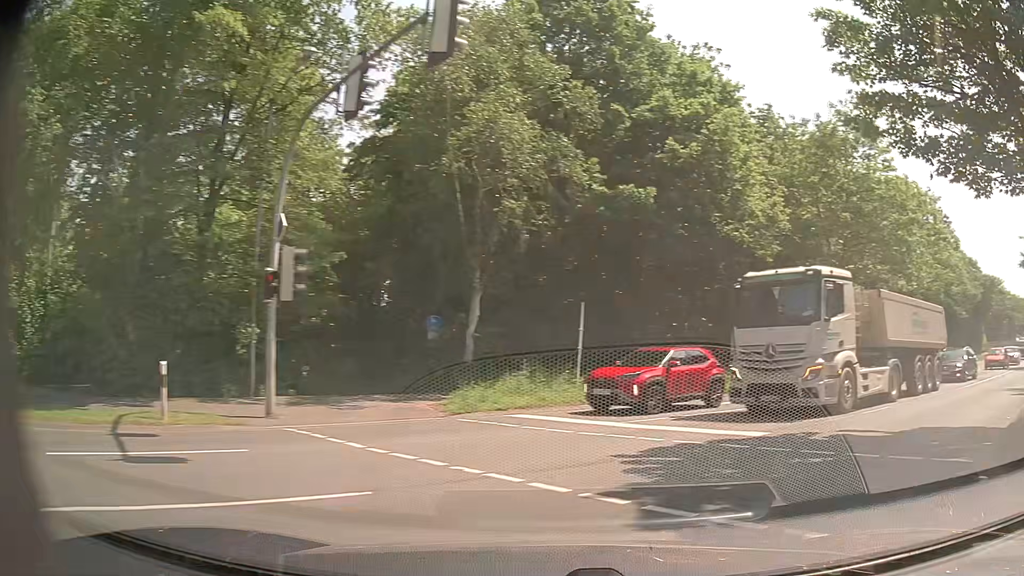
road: secondary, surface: asphalt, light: Day
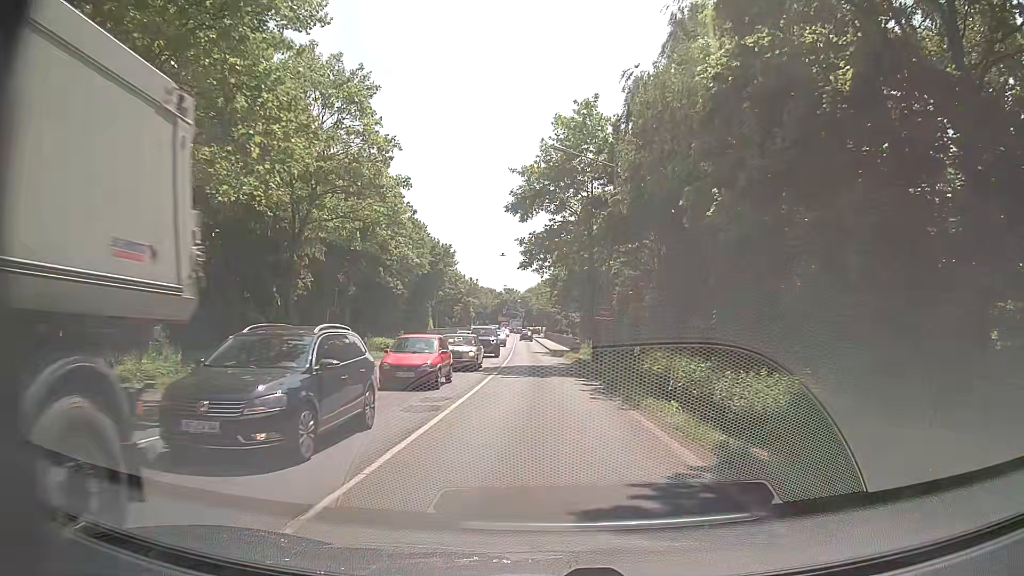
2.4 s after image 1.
(+11.2, +15.8) m; +52°
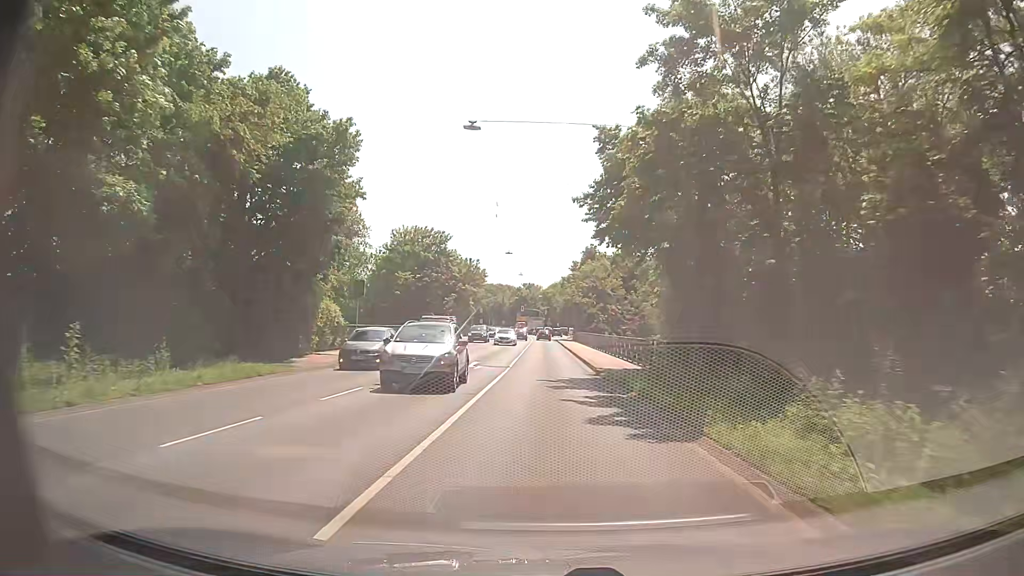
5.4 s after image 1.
(-0.6, +37.4) m; -2°
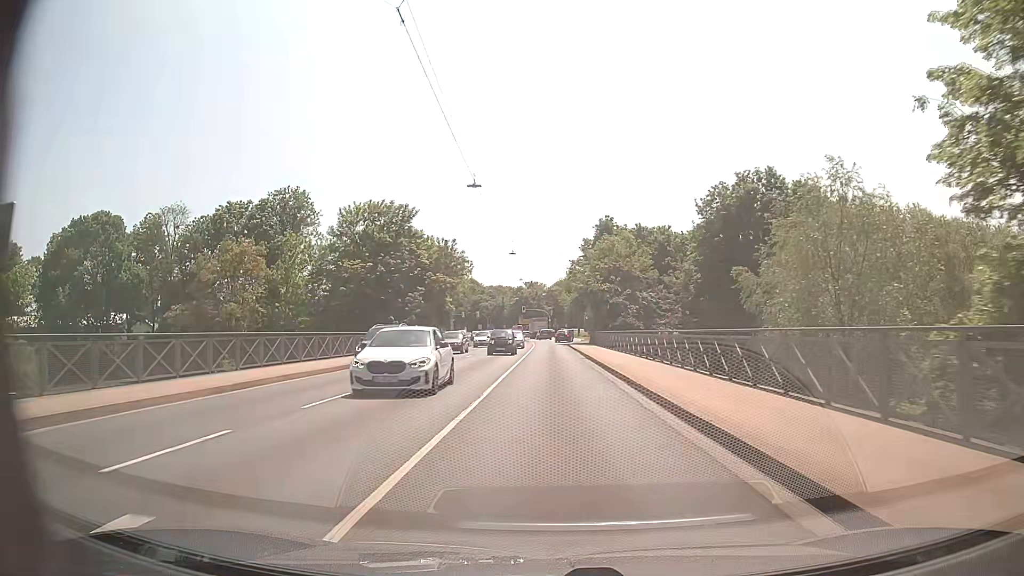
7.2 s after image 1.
(-0.1, +25.6) m; -1°
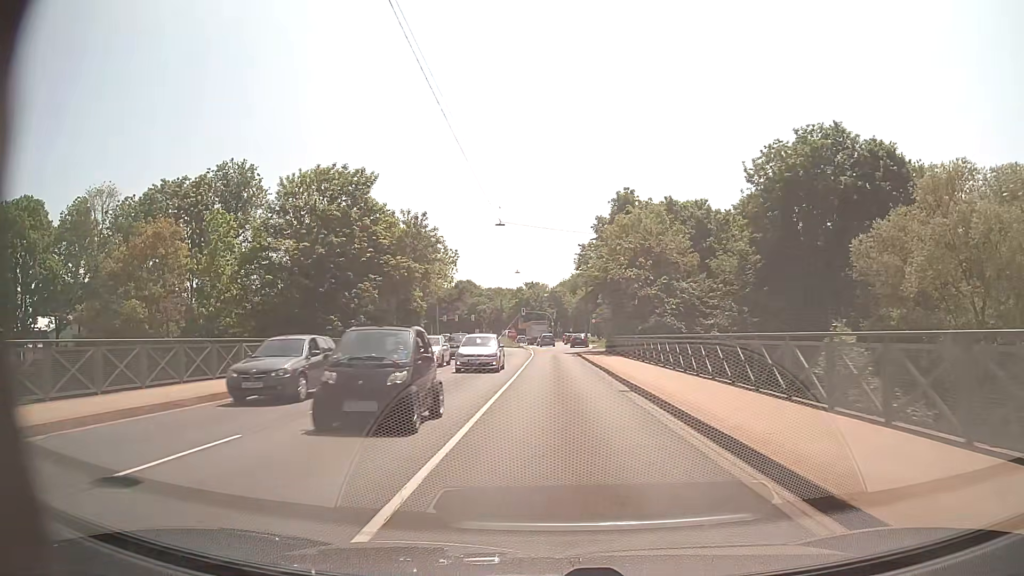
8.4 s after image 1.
(0.0, +17.9) m; 0°
(0, +10) (0, +20) (0, +30) (0, +40) (+1, +50) (+1, +60) (+2, +70) (+4, +80) (+5, +90) (+5, +100) m
